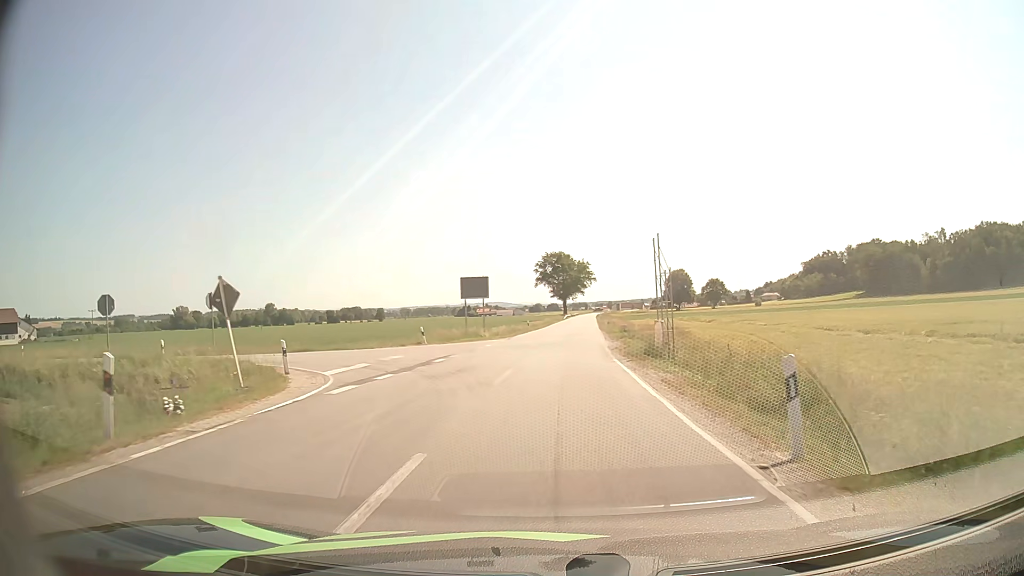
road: secondary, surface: asphalt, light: Day
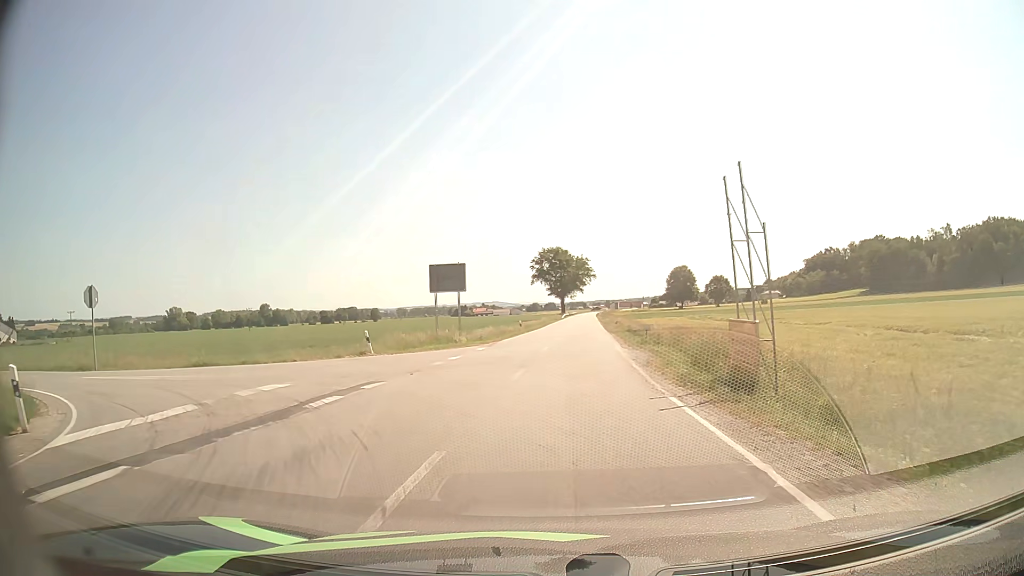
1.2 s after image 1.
(+0.1, +10.7) m; 0°
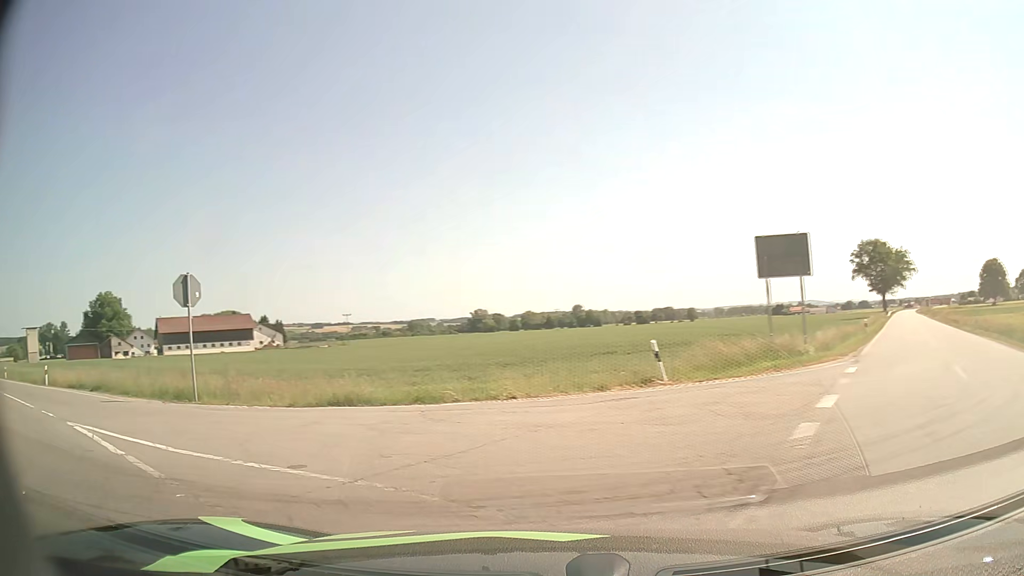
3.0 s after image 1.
(-1.7, +12.0) m; -26°
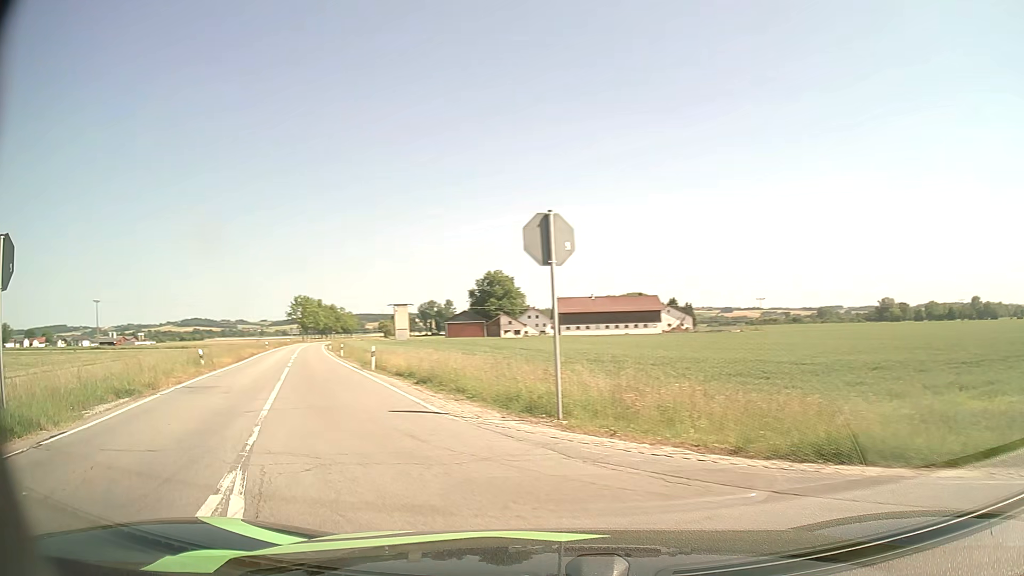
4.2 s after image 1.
(-2.3, +7.3) m; -35°
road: tertiary
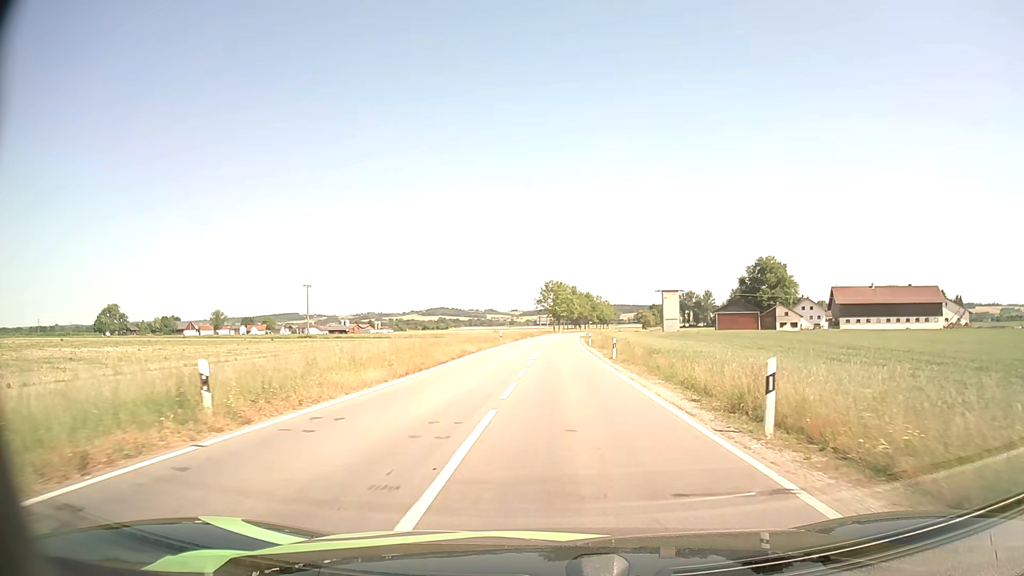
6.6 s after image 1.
(-6.9, +20.4) m; -22°
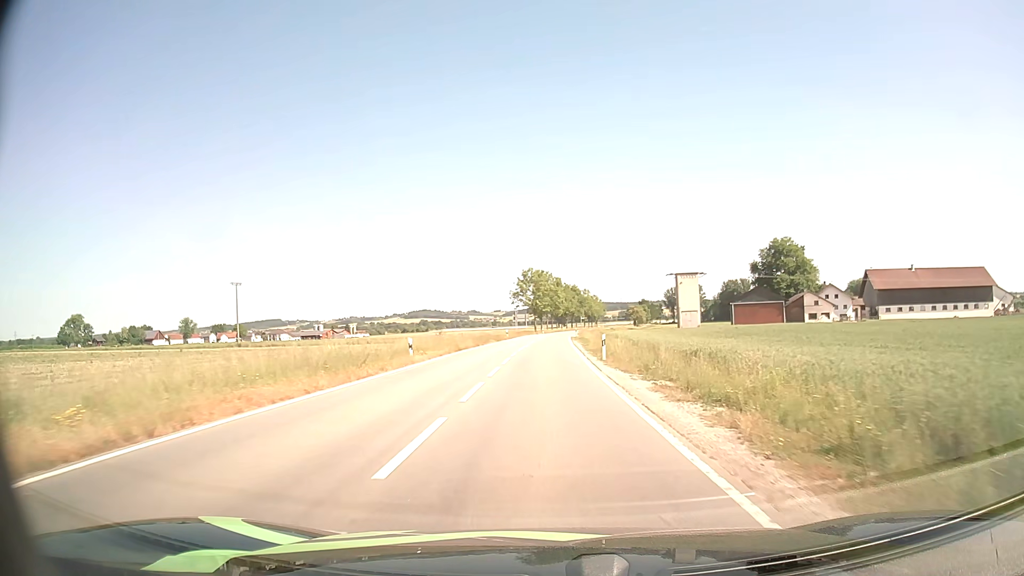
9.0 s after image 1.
(+0.8, +32.3) m; +2°
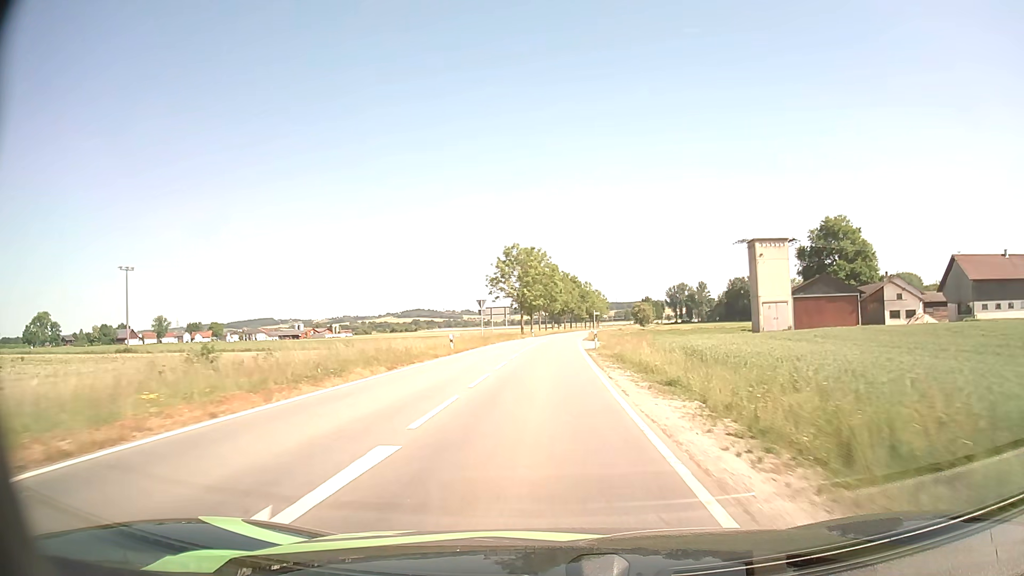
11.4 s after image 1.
(+0.1, +40.0) m; 0°
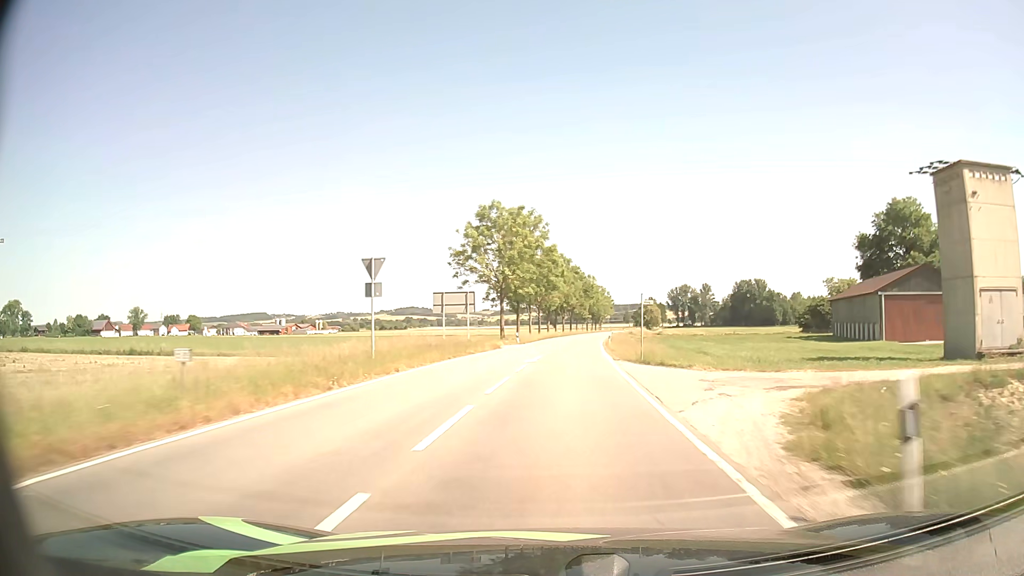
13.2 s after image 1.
(0.0, +32.2) m; 0°
(0, +10) (0, +20) (+1, +30) (+1, +40) (+2, +50) (+3, +60) (+4, +70) (+5, +80) (+6, +90) (+7, +100) m
